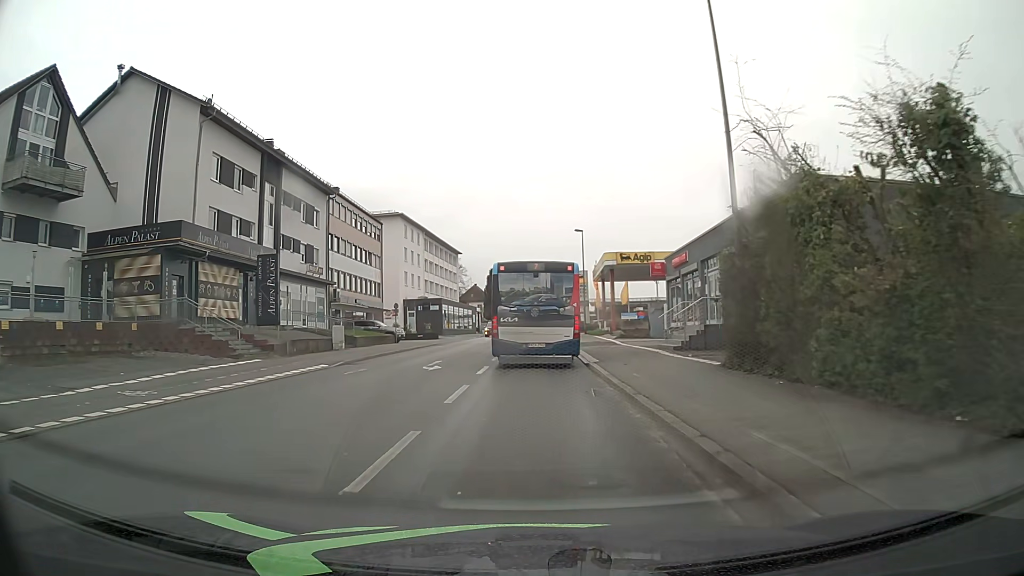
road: tertiary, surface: asphalt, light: Day
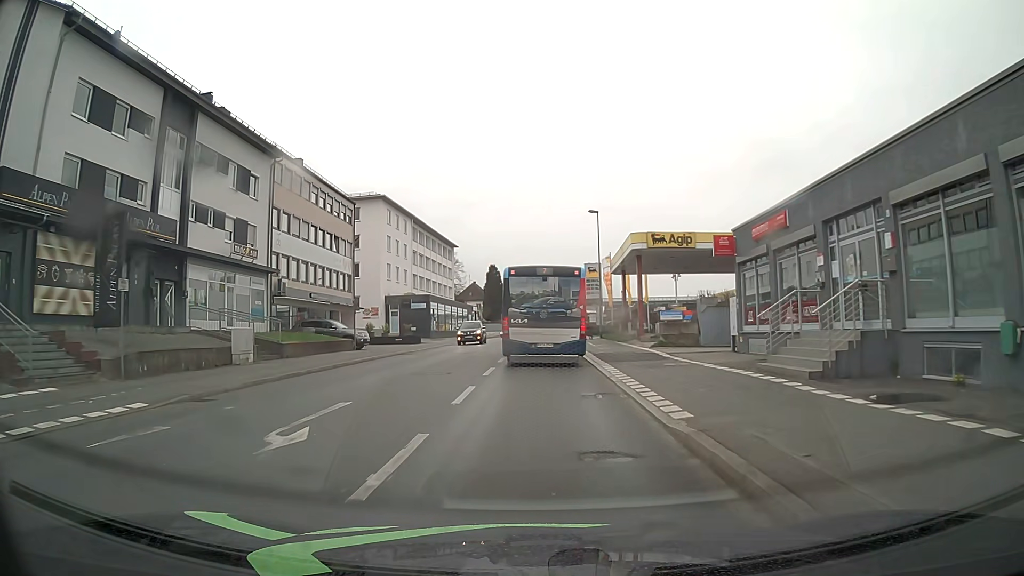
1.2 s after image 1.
(0.0, +12.3) m; 0°
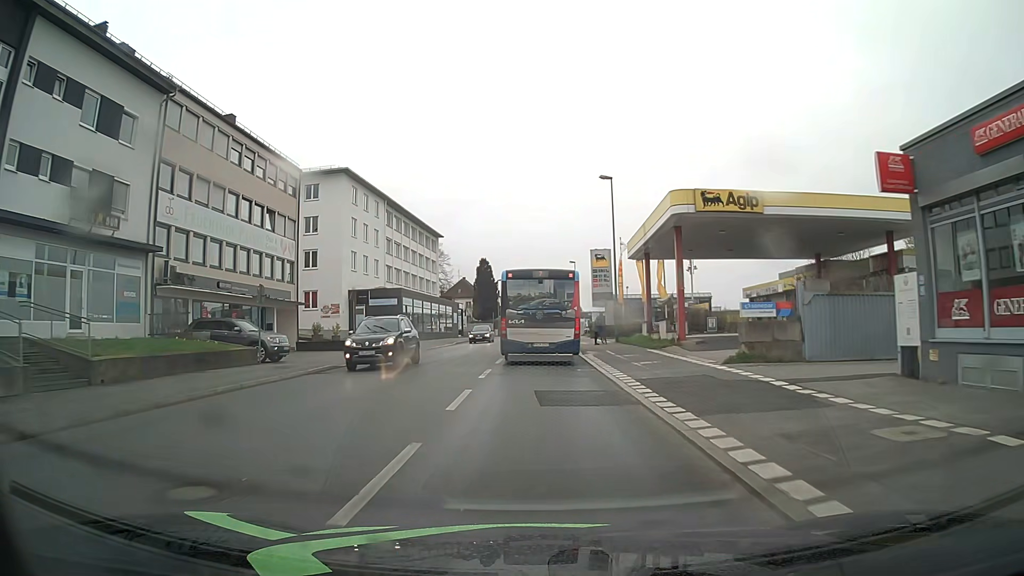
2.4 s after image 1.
(-0.1, +12.8) m; 0°
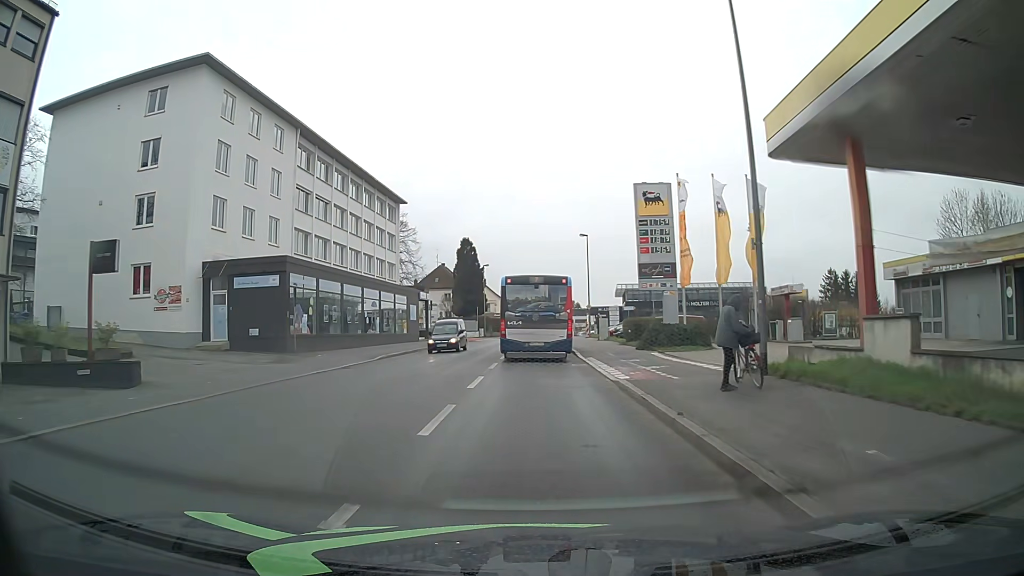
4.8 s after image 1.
(0.0, +26.9) m; -1°
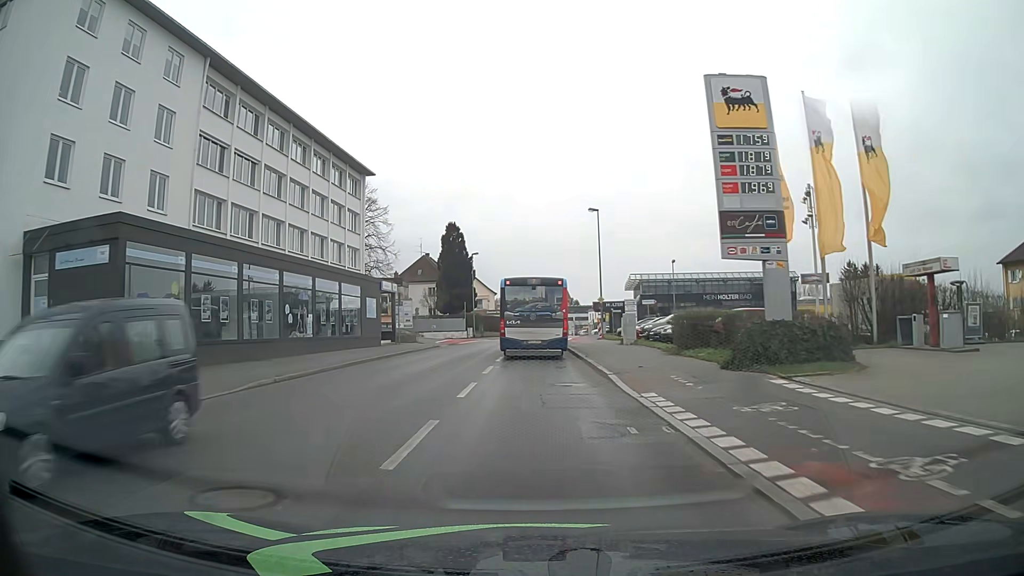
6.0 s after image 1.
(+0.2, +13.9) m; +1°
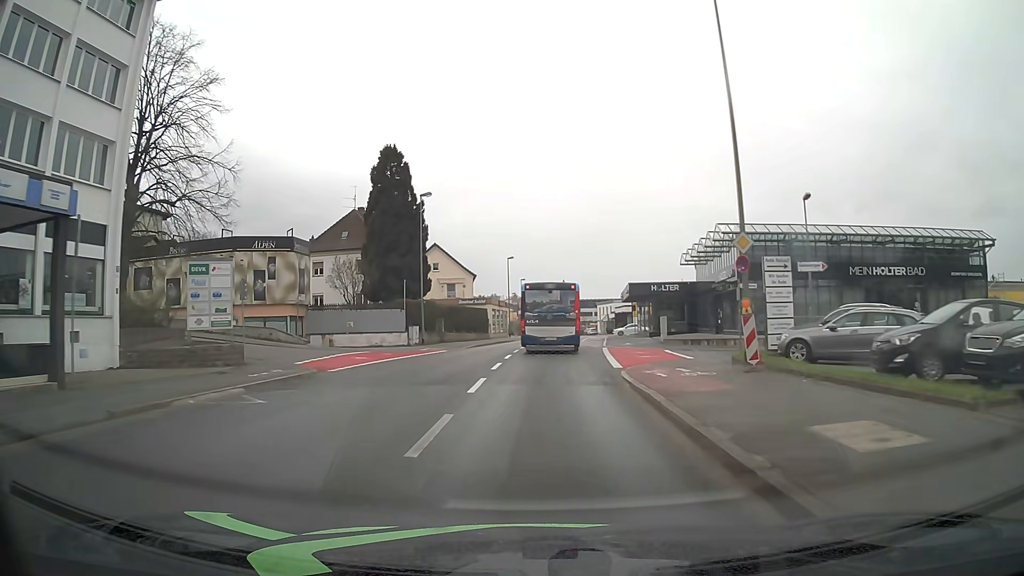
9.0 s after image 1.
(-0.3, +36.1) m; 0°
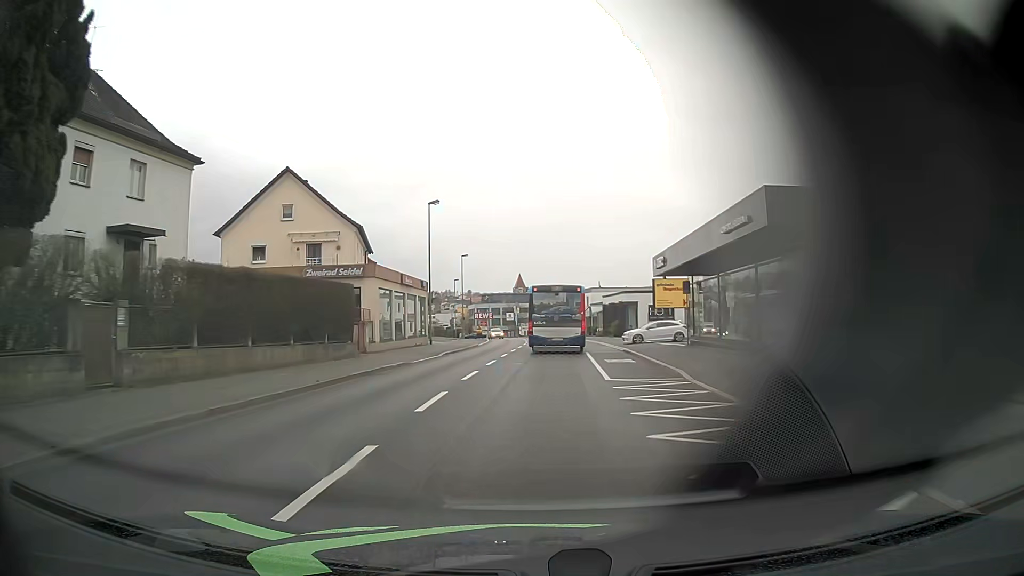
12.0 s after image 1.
(+0.8, +38.4) m; +3°
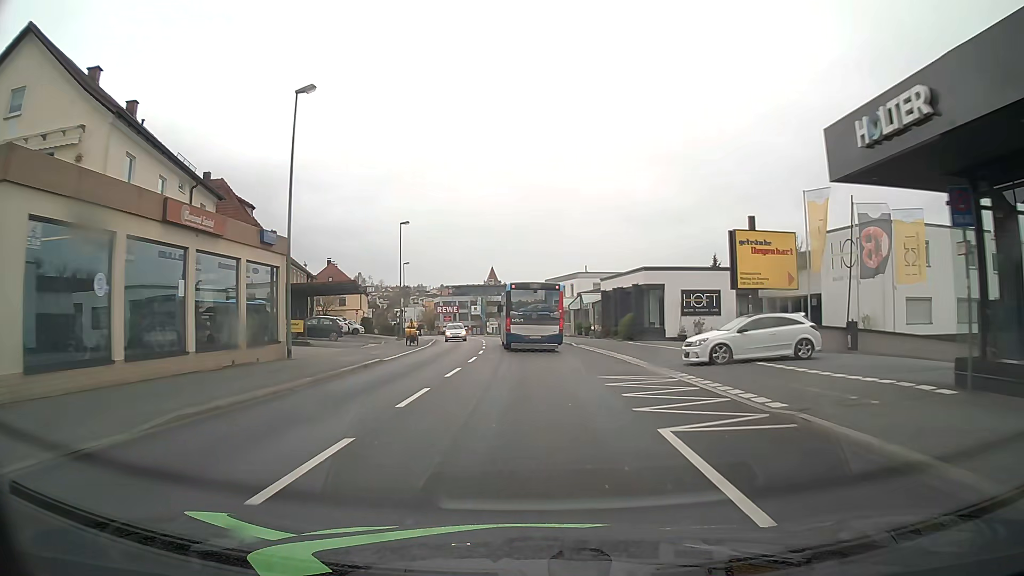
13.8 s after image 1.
(+0.6, +23.7) m; +2°
(0, +10) (0, +20) (0, +30) (0, +40) (-1, +50) (-2, +60) (-4, +70) (-5, +80) (-7, +89) (-9, +99) m
